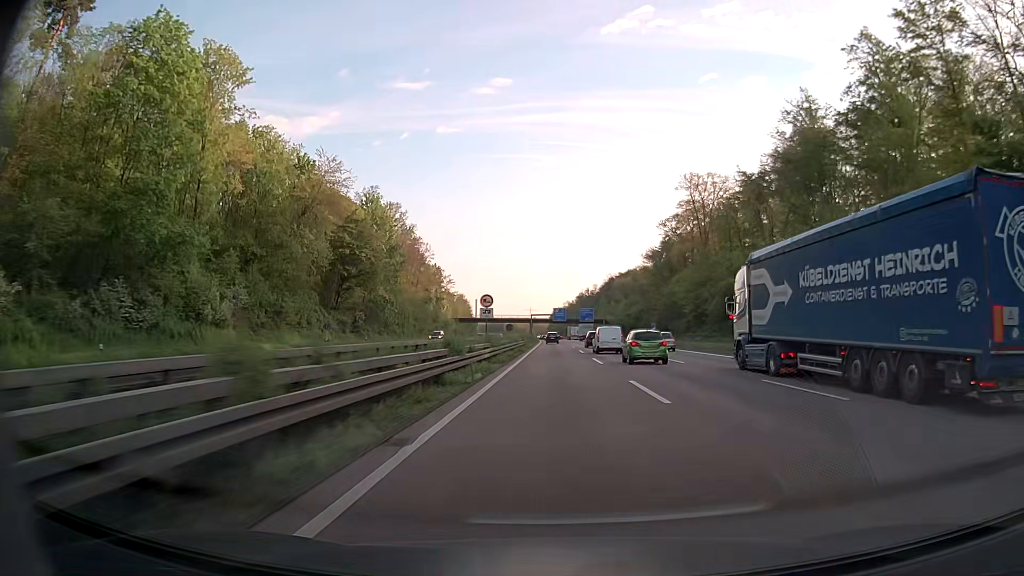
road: motorway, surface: asphalt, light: Day
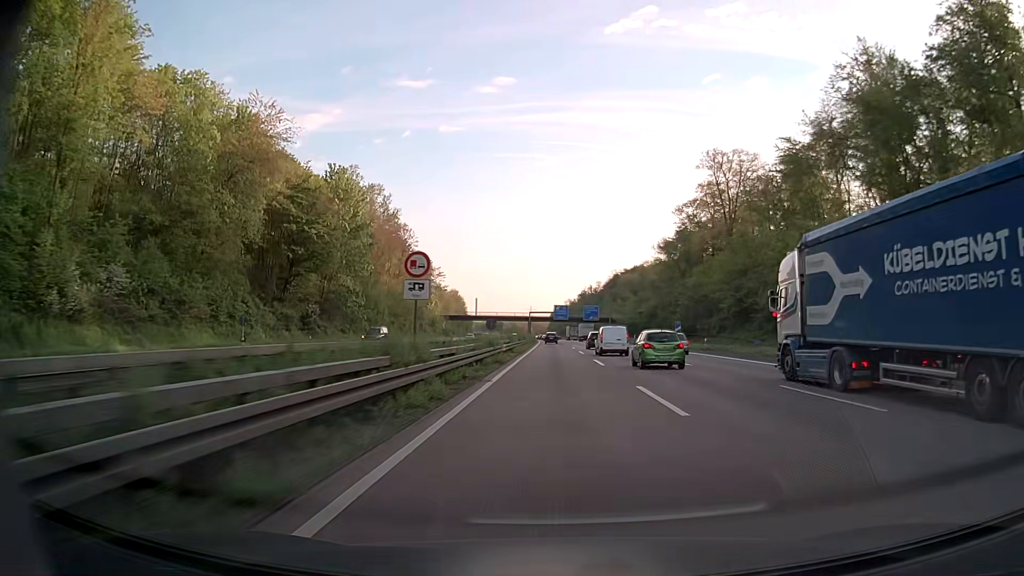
(0.0, +19.3) m; 0°
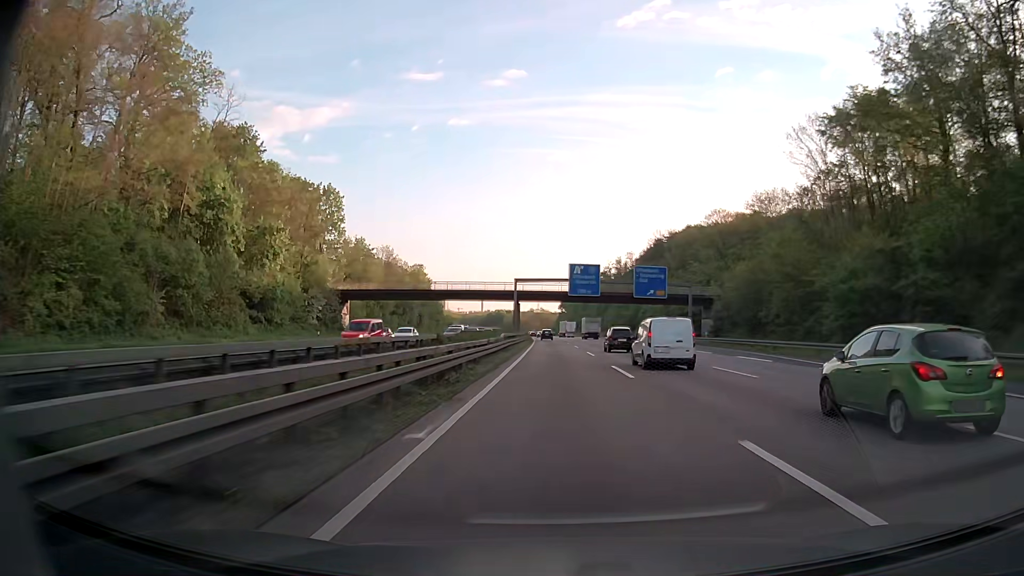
(-0.9, +97.2) m; -1°
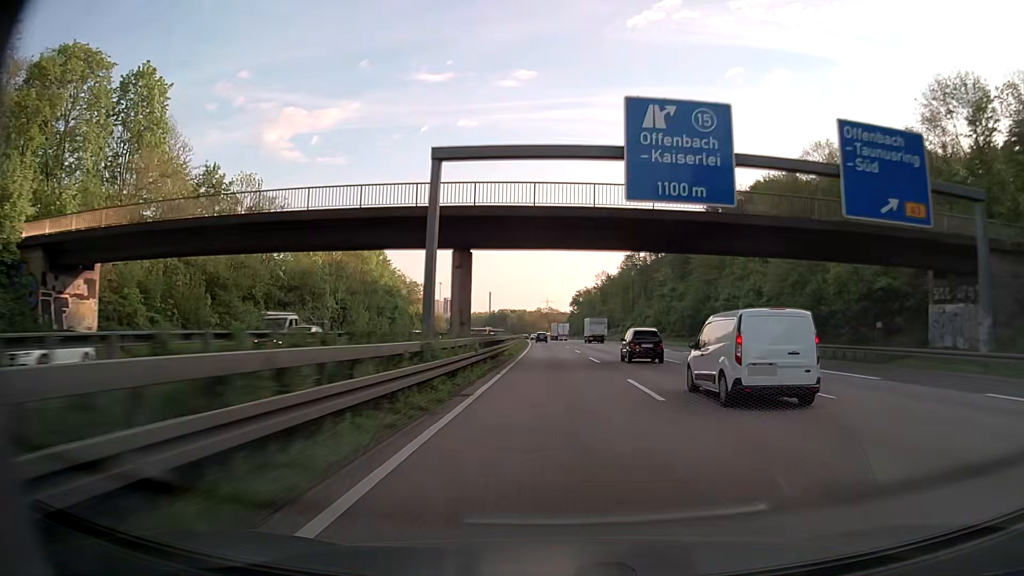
(-0.3, +58.7) m; -1°
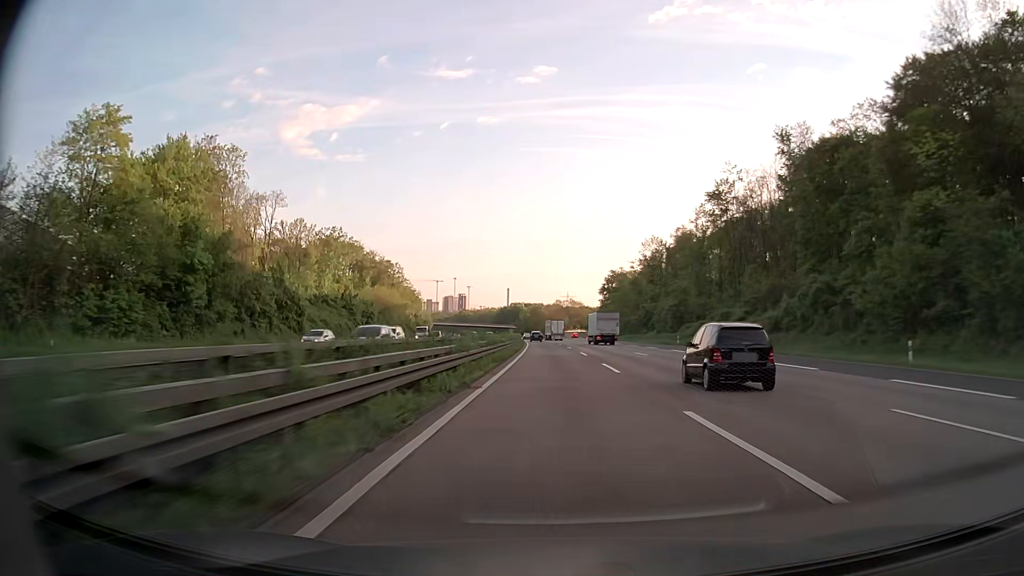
(-0.9, +78.8) m; -1°
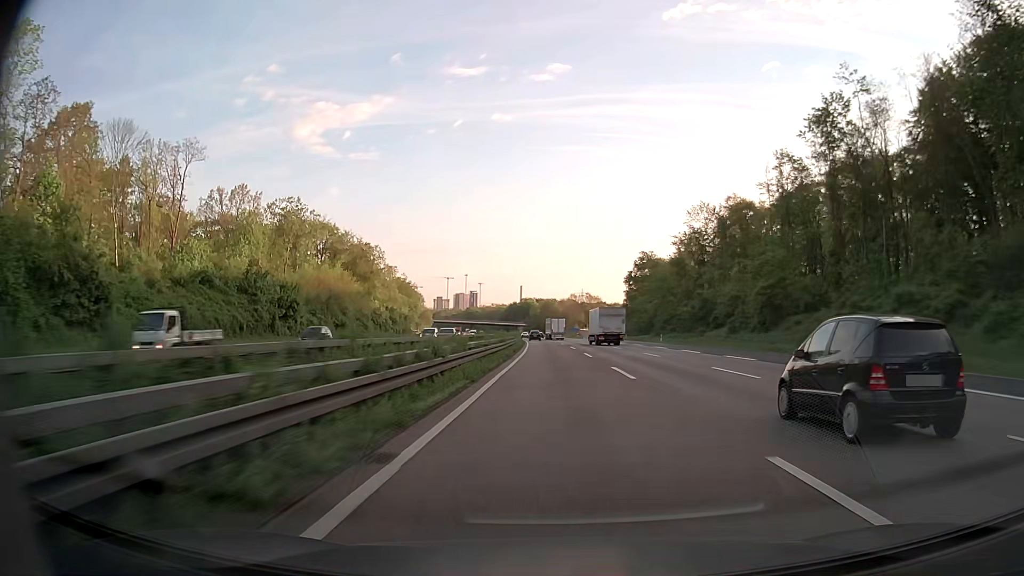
(-0.4, +39.2) m; -1°
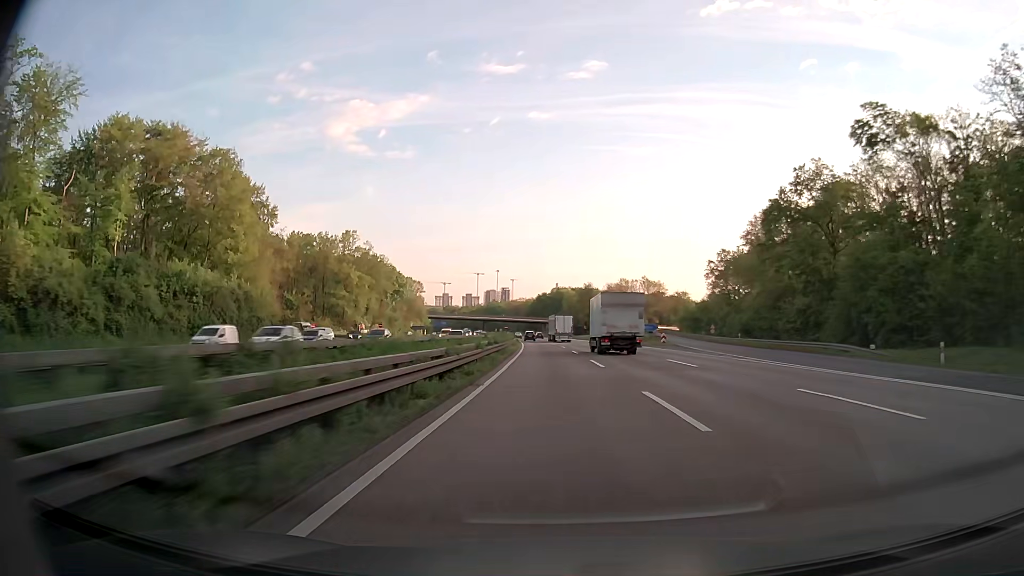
(-2.0, +97.1) m; -3°
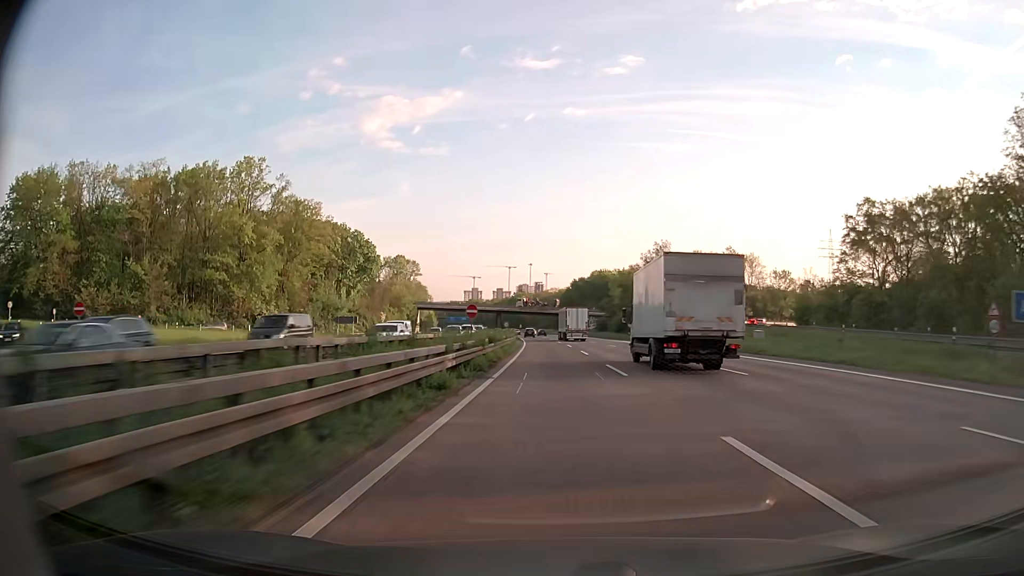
(-2.0, +76.9) m; -3°
(0, +10) (0, +20) (0, +30) (0, +40) (-1, +50) (-1, +60) (-1, +70) (-2, +80) (-2, +90) (-3, +100) m
